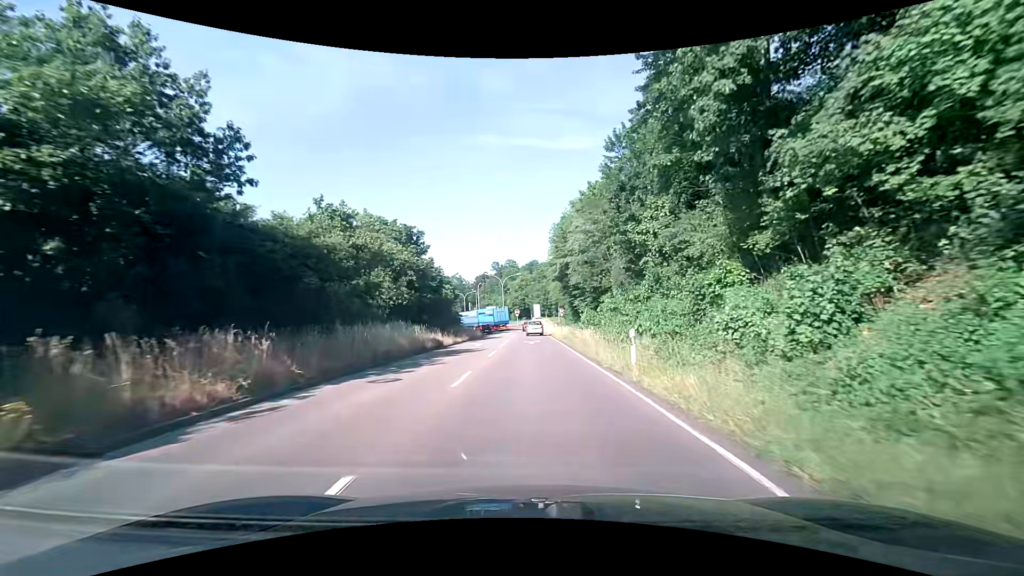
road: trunk_link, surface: asphalt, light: Day
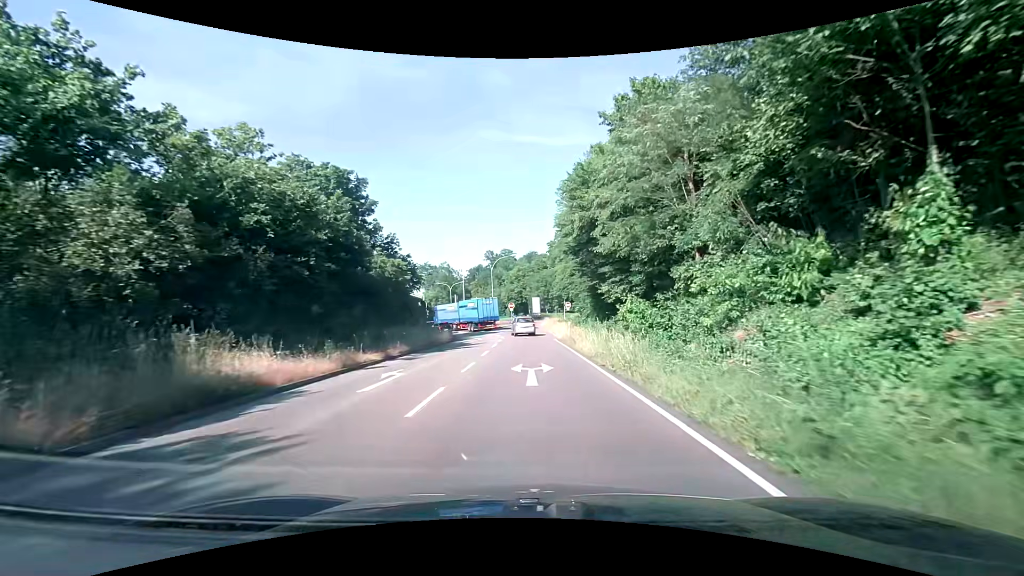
(-0.2, +21.2) m; 0°
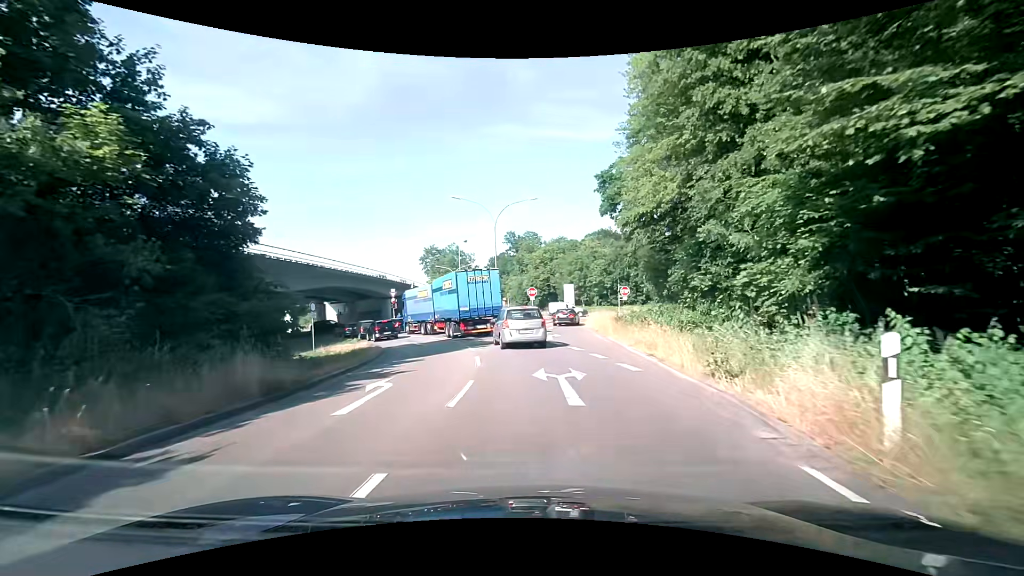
(-0.4, +29.4) m; -3°
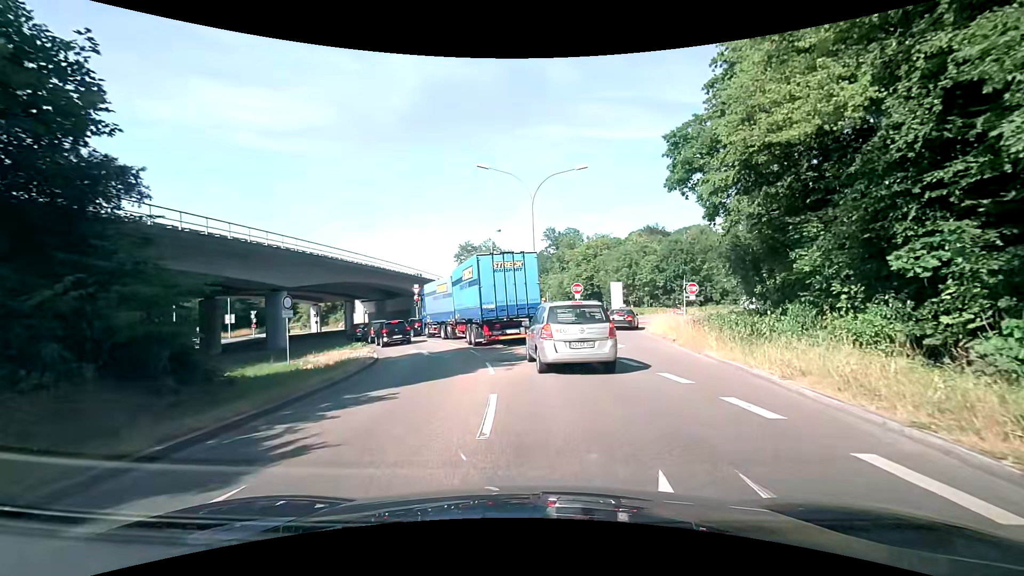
(-0.3, +7.5) m; -5°
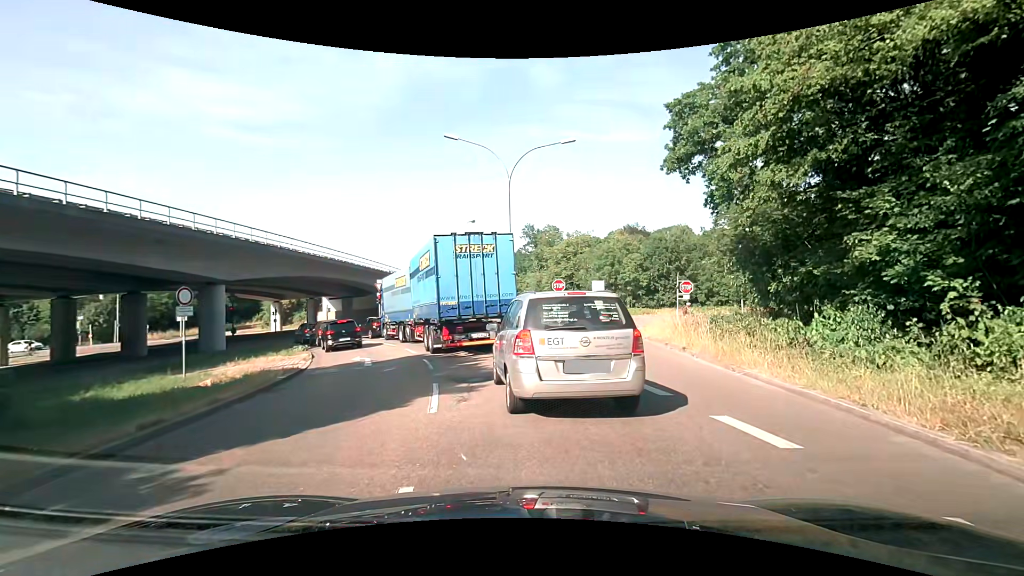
(+0.1, +4.3) m; +1°
